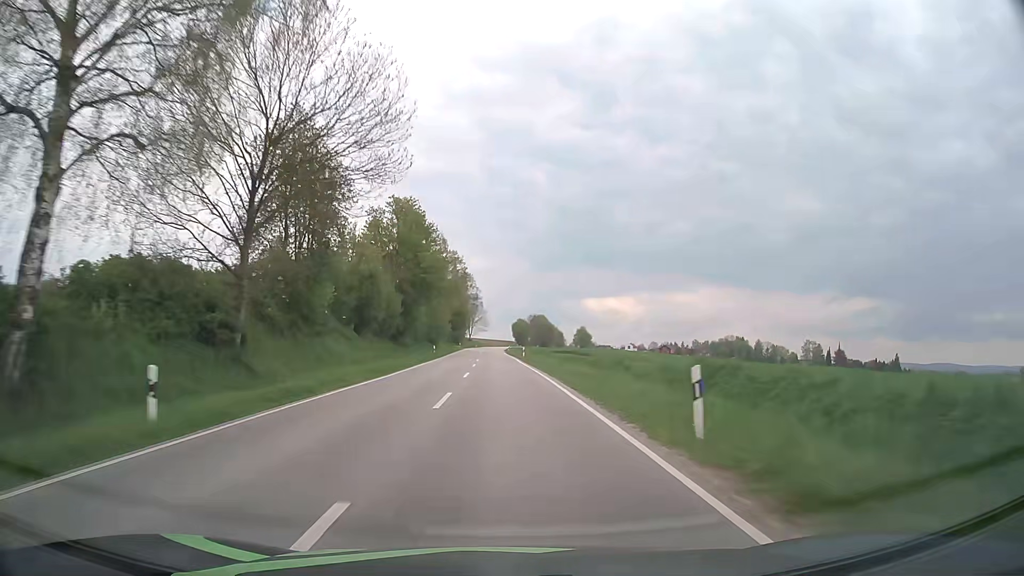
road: secondary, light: Day
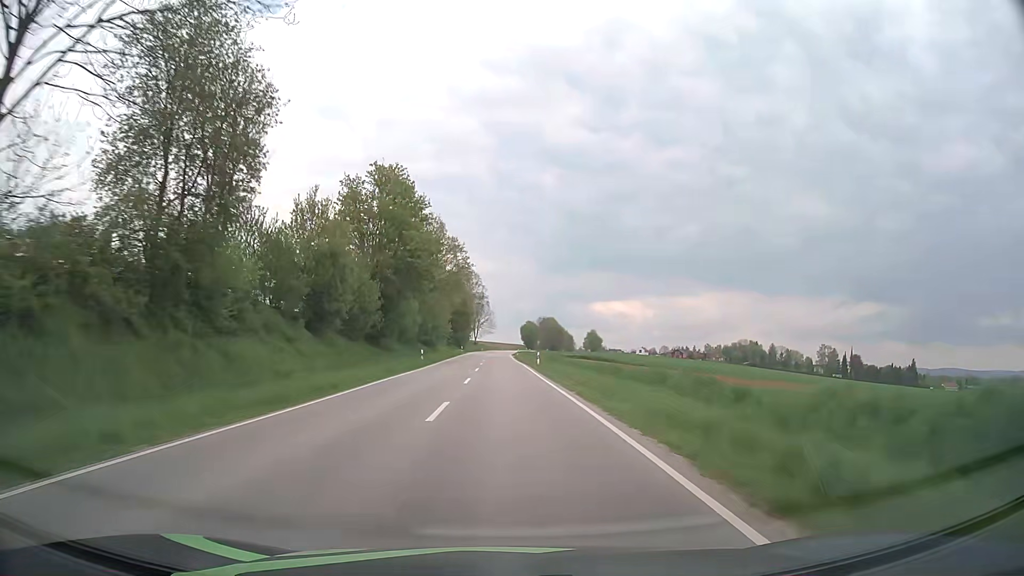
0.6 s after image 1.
(-0.1, +13.7) m; -1°
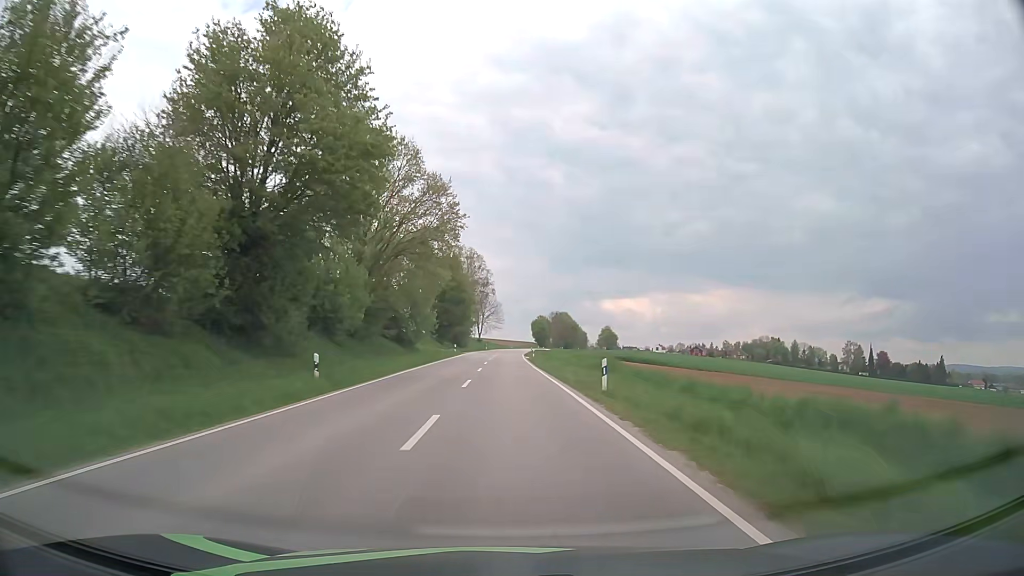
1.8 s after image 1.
(-0.2, +27.5) m; -1°
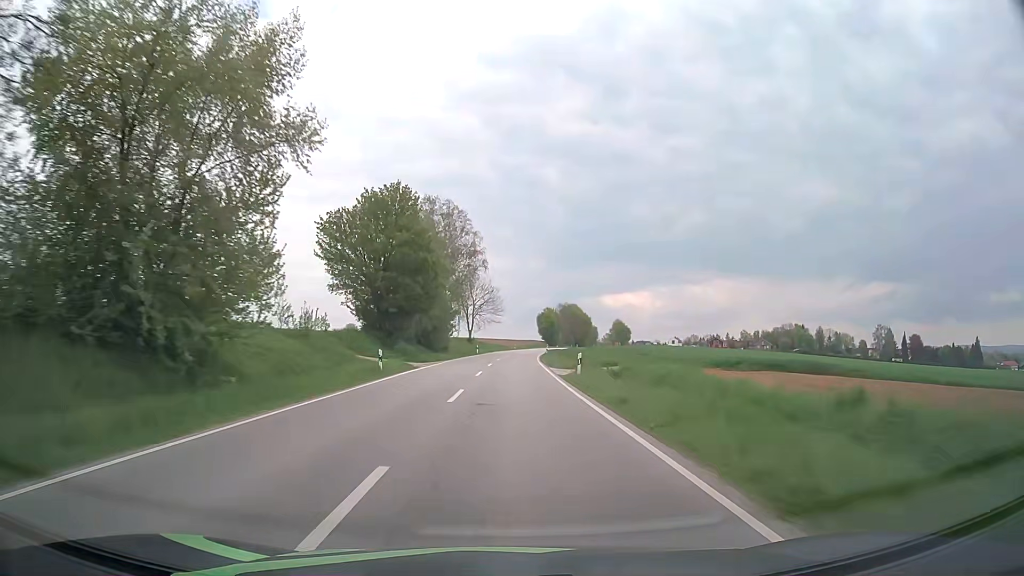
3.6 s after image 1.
(-0.1, +41.4) m; 0°
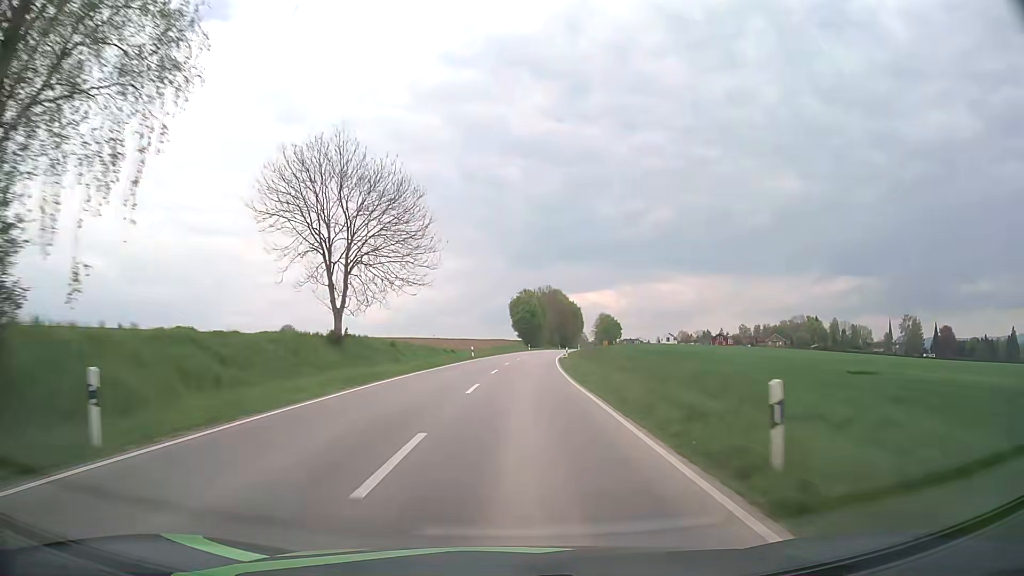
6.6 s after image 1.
(+1.2, +69.5) m; +3°
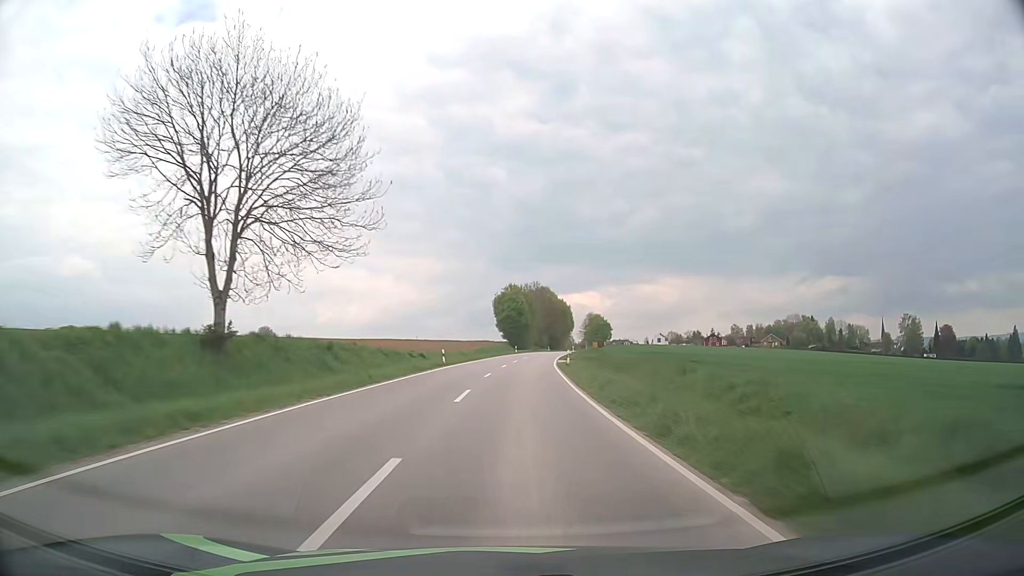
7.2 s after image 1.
(+0.2, +13.9) m; +1°
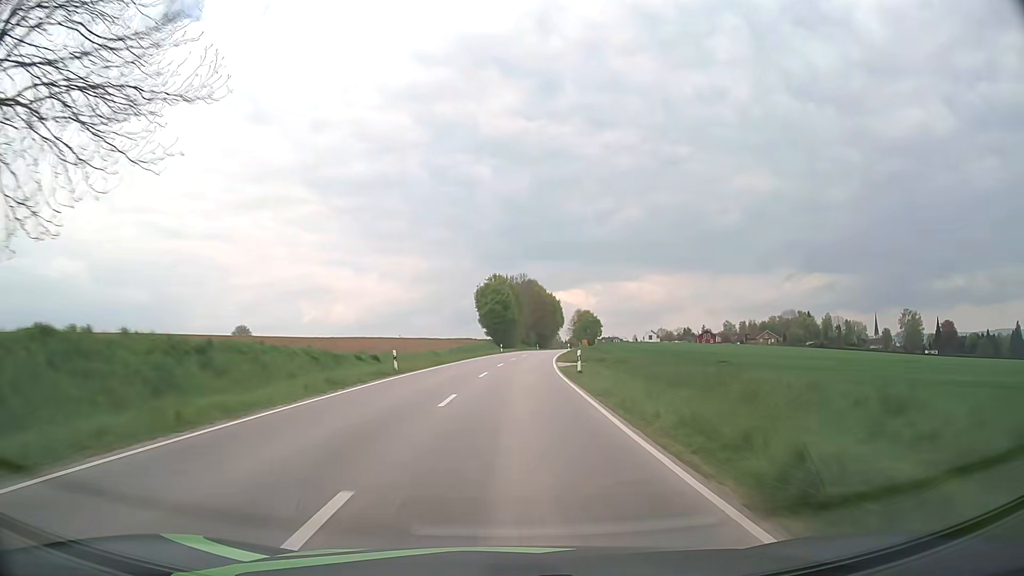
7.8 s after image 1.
(+0.2, +13.9) m; +1°
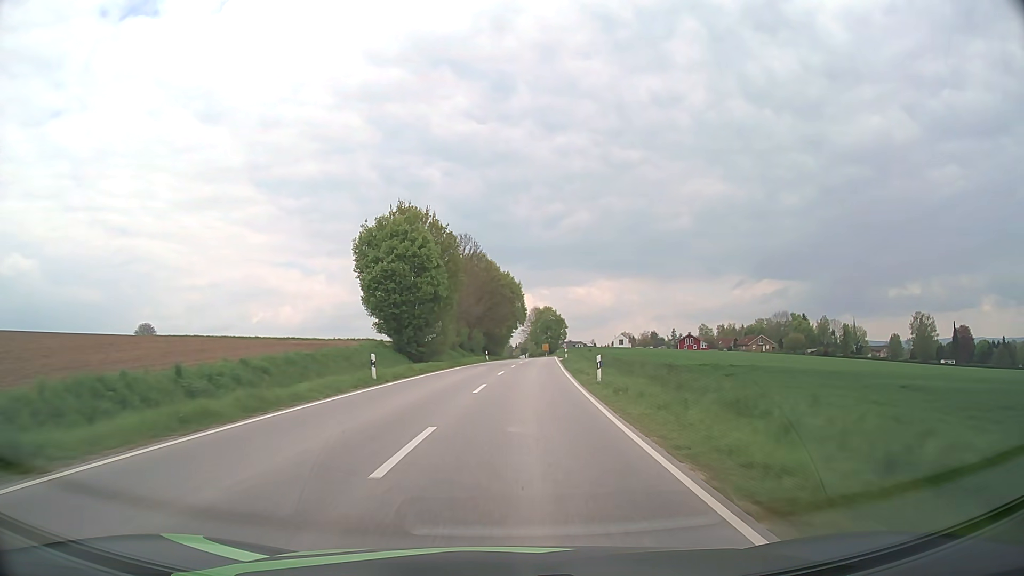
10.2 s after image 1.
(+2.0, +55.1) m; +4°
(0, +10) (0, +20) (+1, +30) (+1, +40) (+2, +50) (+3, +60) (+3, +70) (+4, +80) (+5, +90) (+5, +100) m
